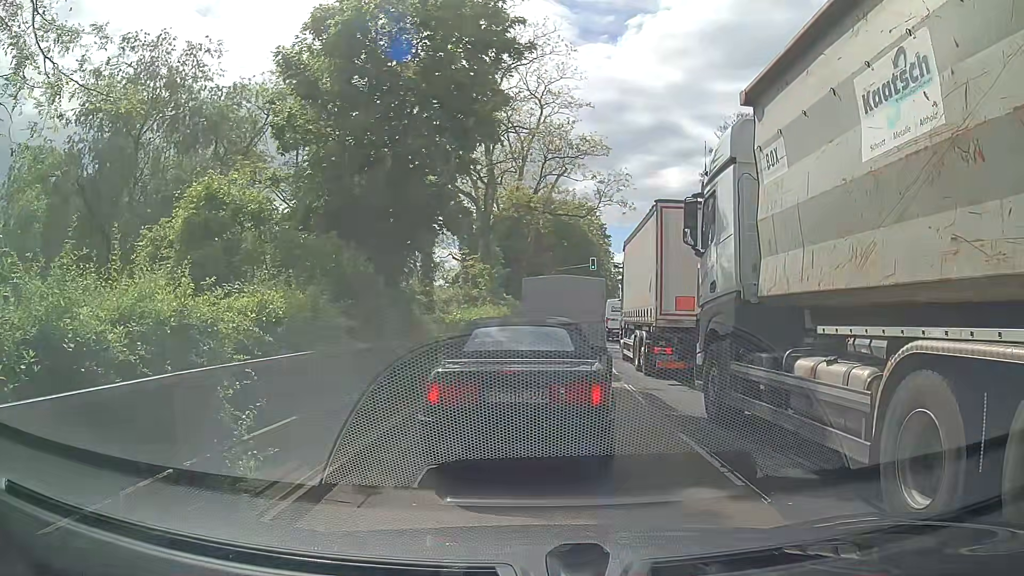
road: primary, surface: asphalt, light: Day
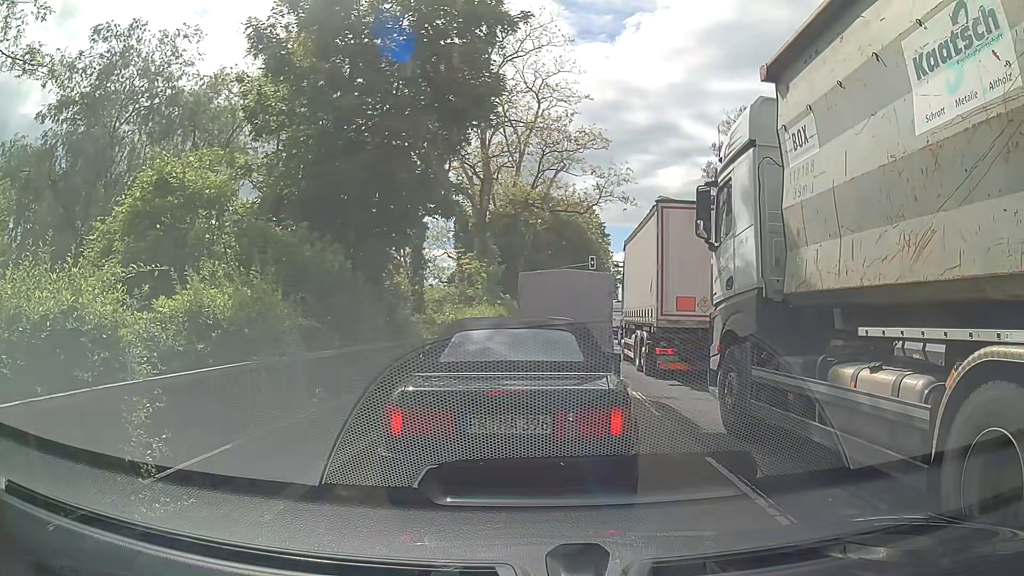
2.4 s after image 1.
(0.0, +1.3) m; 0°
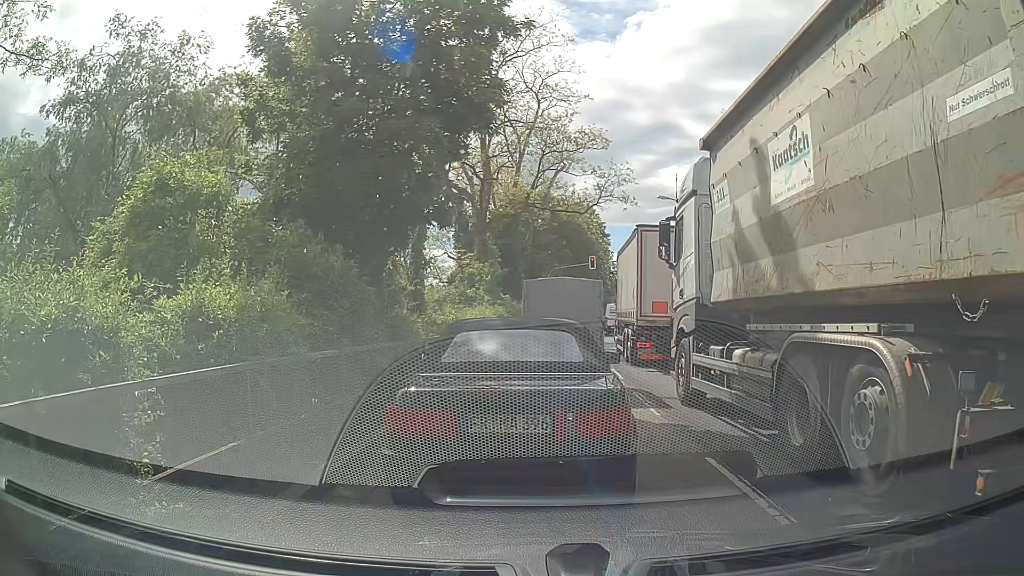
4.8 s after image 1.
(0.0, 0.0) m; 0°
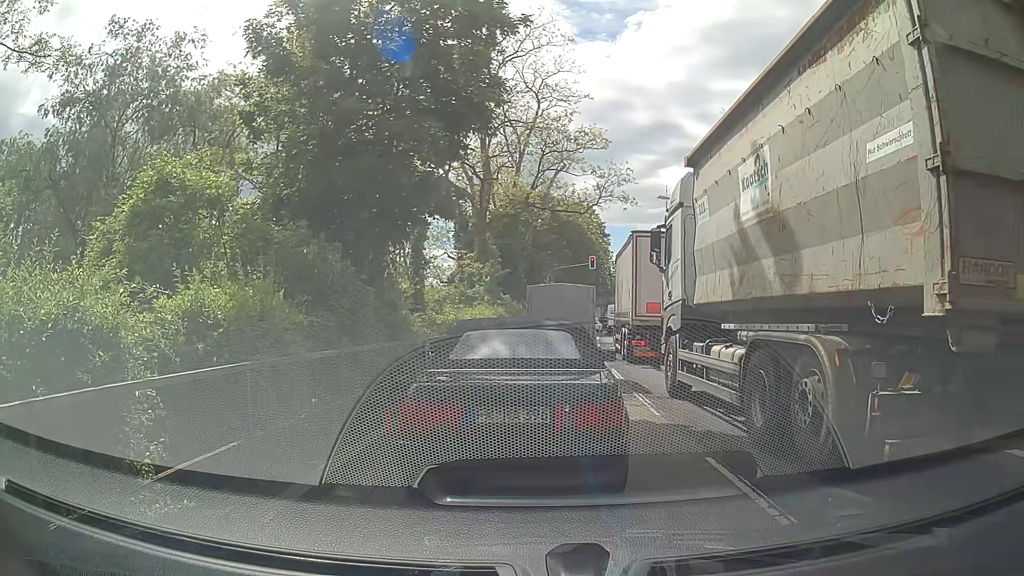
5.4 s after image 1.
(0.0, 0.0) m; 0°
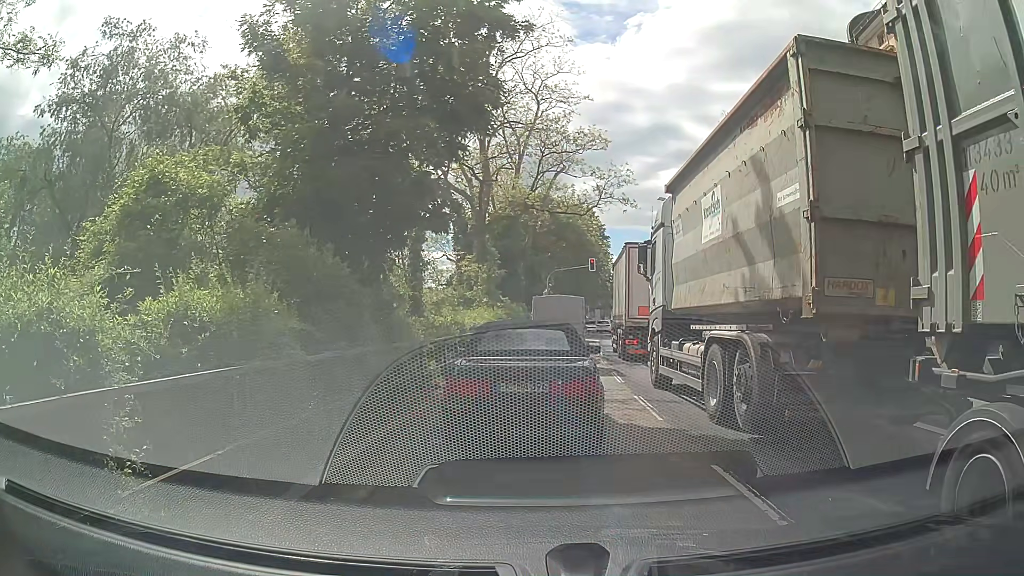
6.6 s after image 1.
(0.0, +0.3) m; 0°
